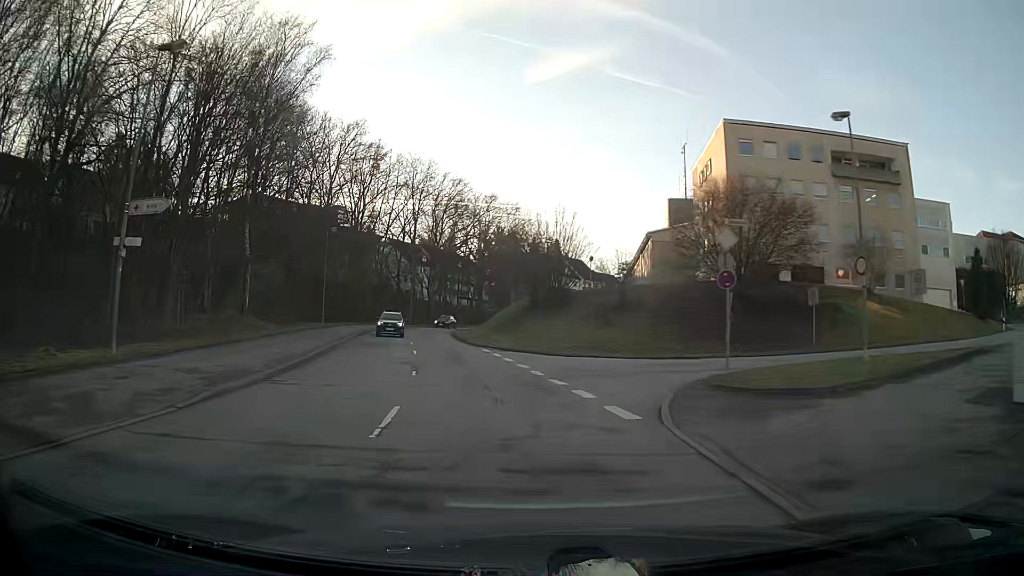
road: tertiary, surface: asphalt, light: Day
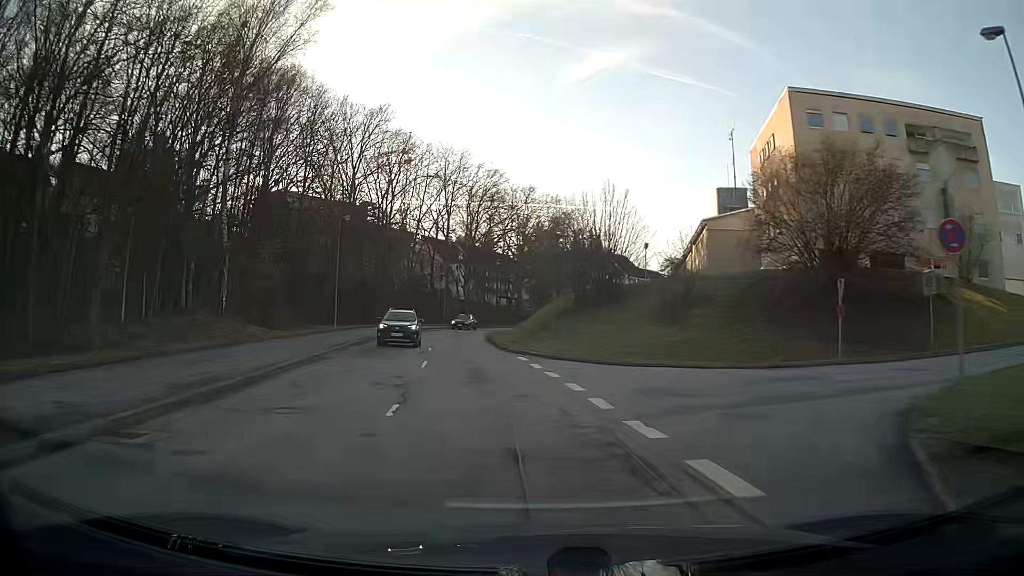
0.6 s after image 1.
(-0.2, +7.3) m; -3°
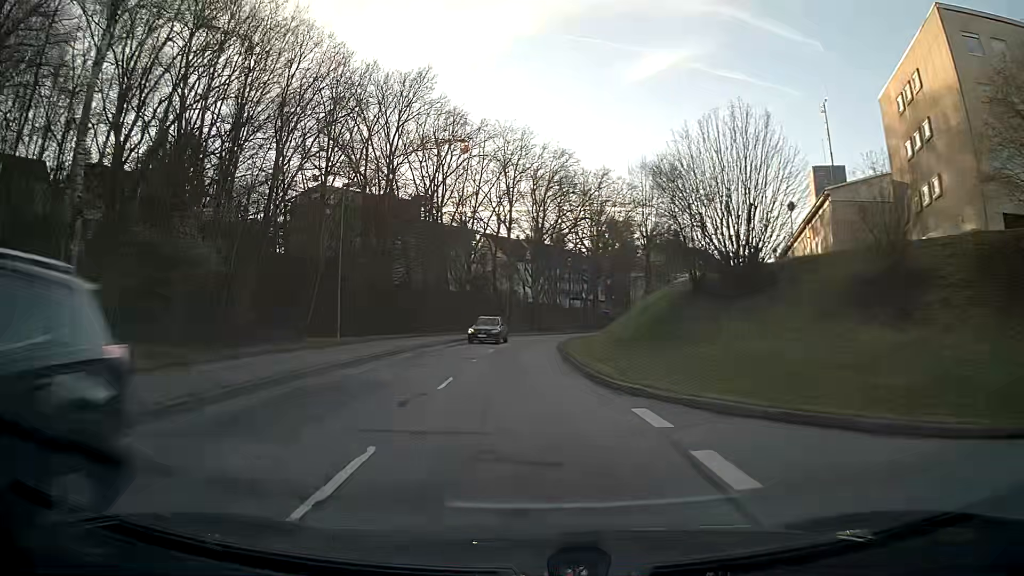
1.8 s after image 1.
(-0.8, +14.6) m; -6°
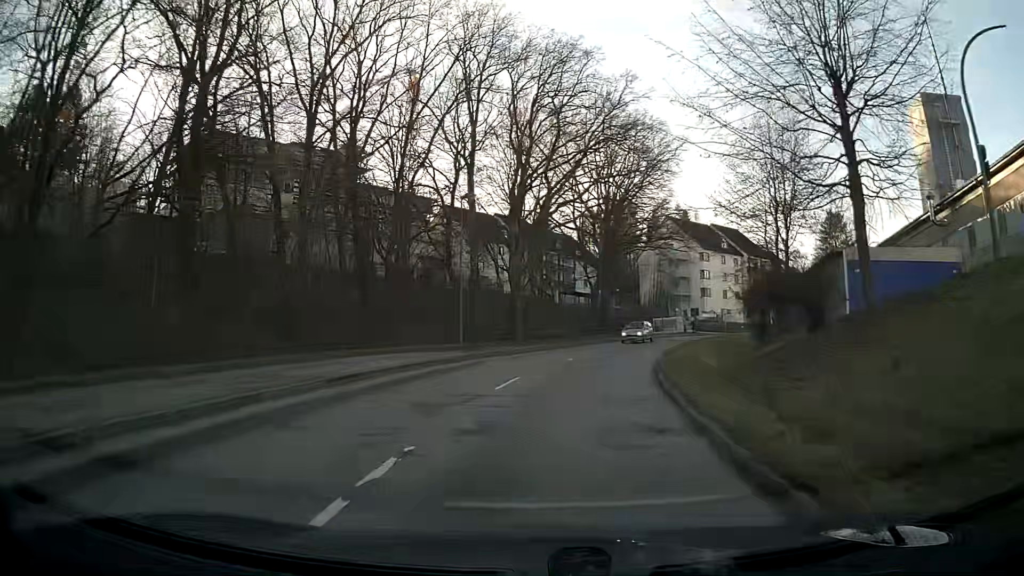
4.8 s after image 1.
(+0.2, +36.4) m; +4°
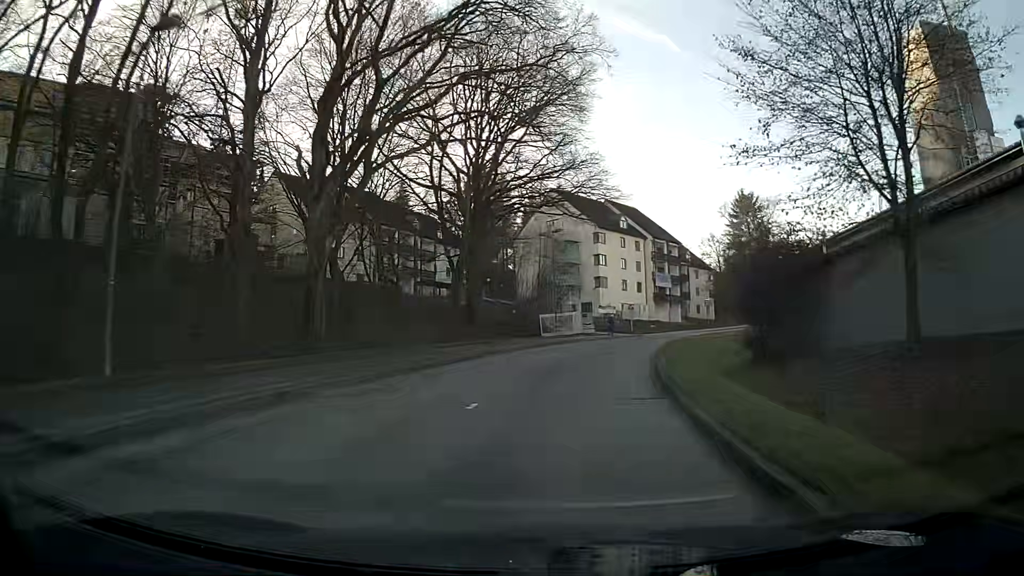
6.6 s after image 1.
(+2.1, +21.6) m; +11°
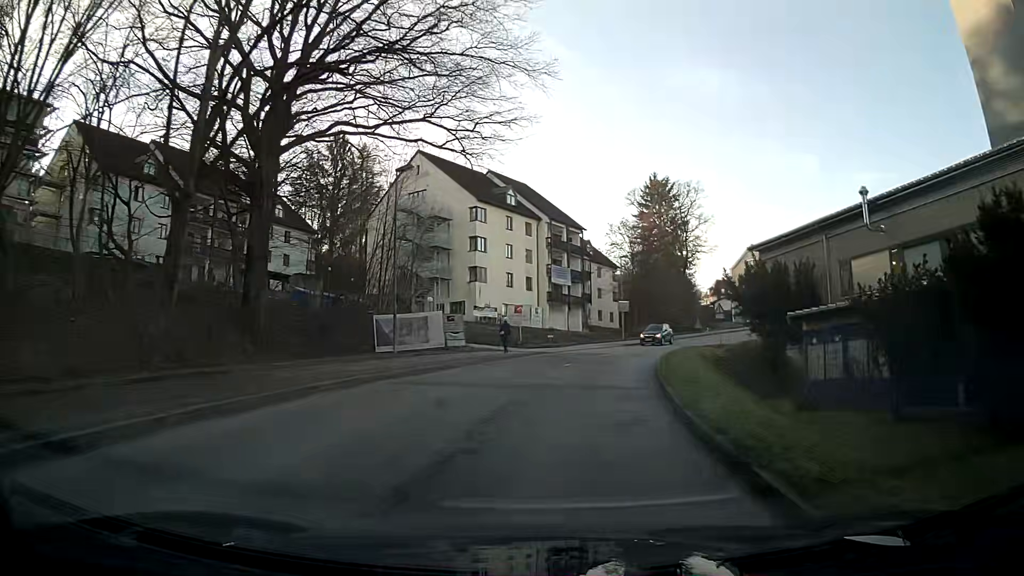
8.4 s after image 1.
(+2.1, +21.6) m; +11°
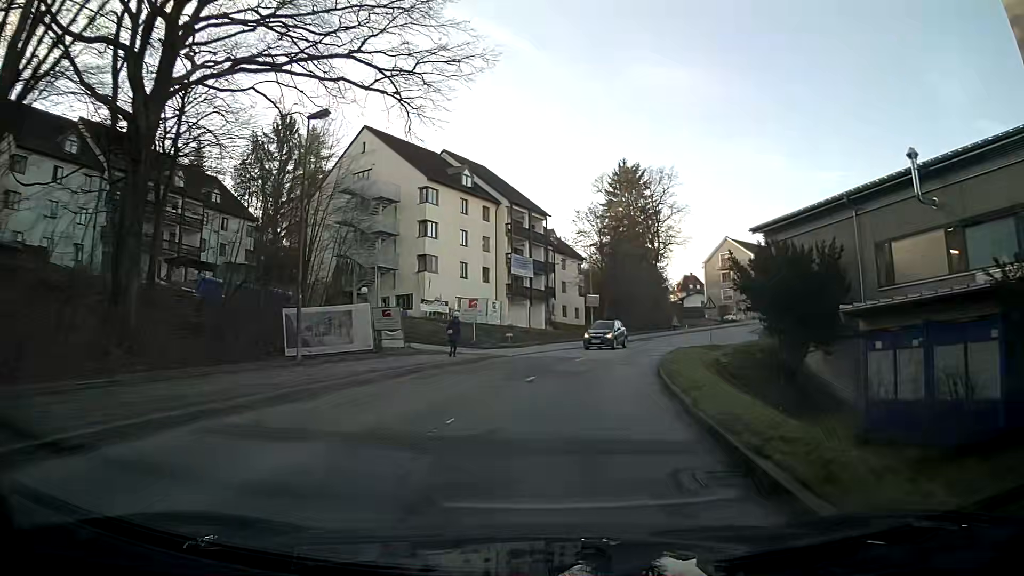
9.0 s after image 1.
(+0.2, +7.3) m; +4°
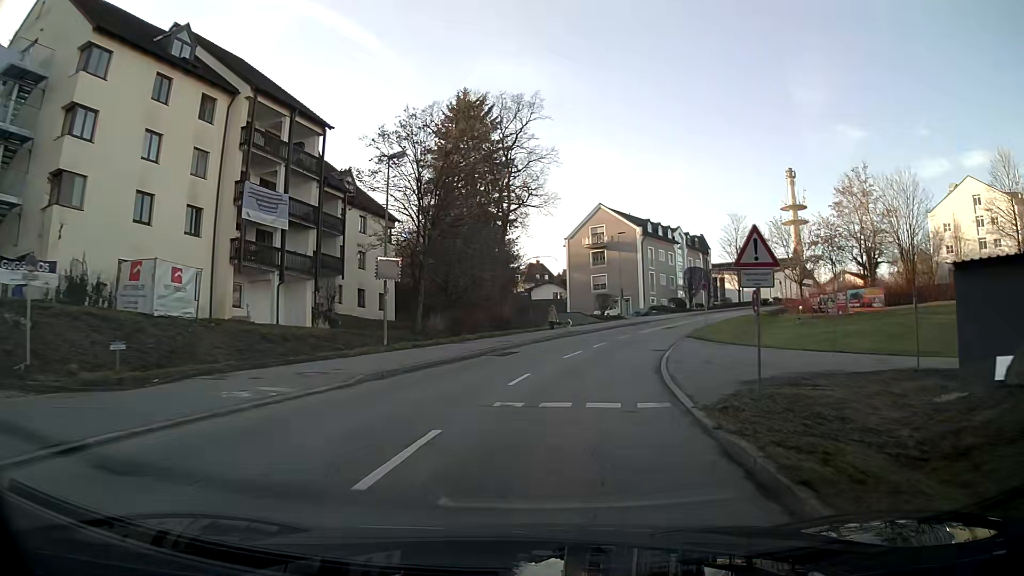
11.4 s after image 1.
(+3.7, +28.6) m; +14°
(0, +10) (+2, +20) (+4, +30) (+7, +39) (+11, +48) (+16, +57) (+21, +65) (+28, +73) (+34, +81) (+42, +87) m
